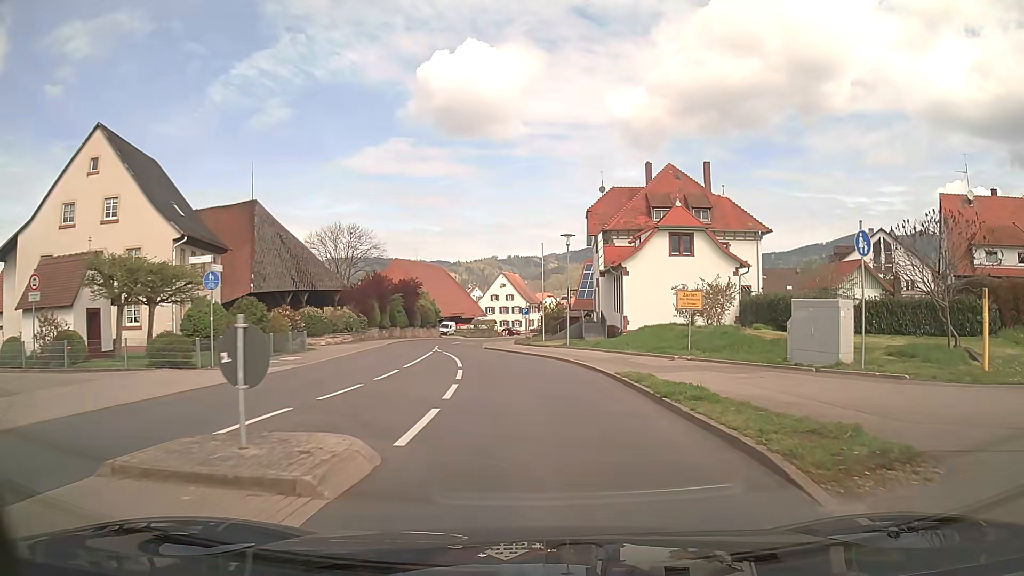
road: tertiary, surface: asphalt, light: Day
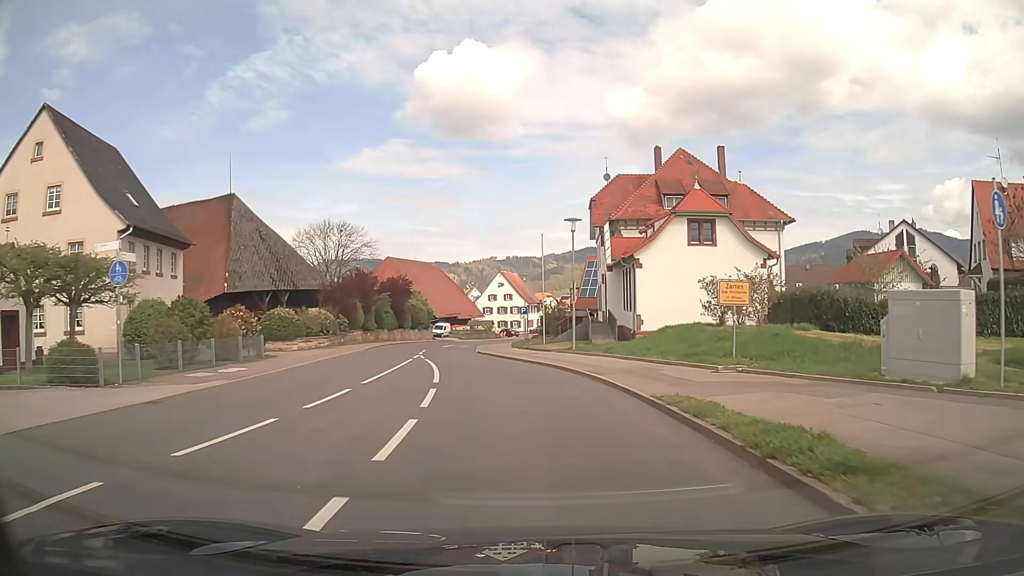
(0.0, +5.2) m; 0°
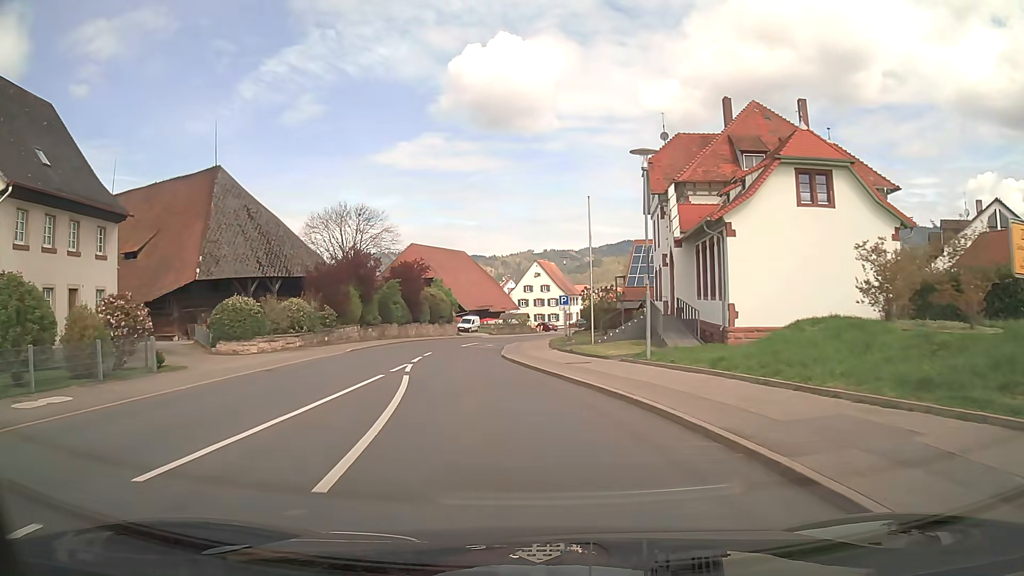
(-0.2, +10.6) m; -3°
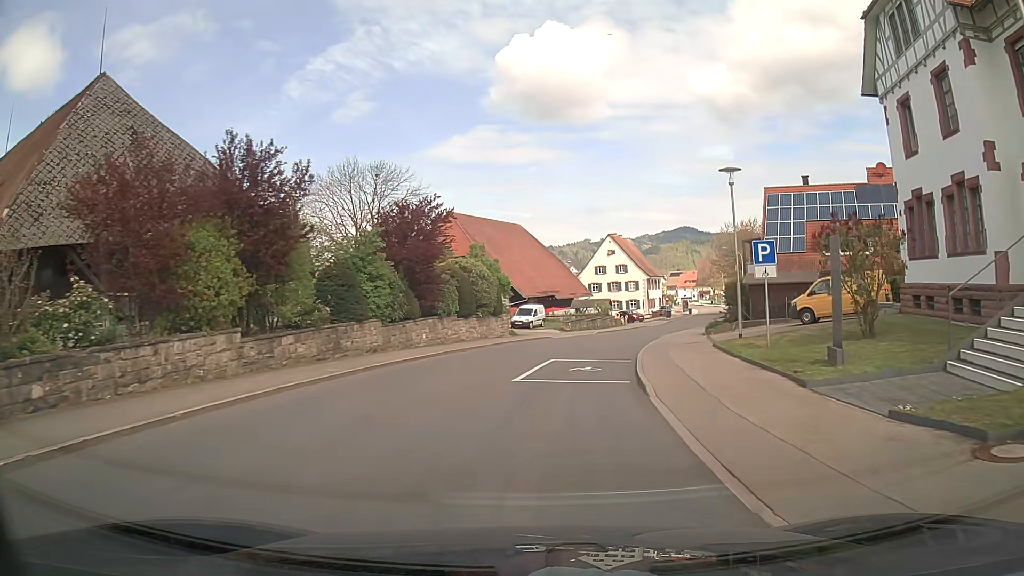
(-2.2, +25.2) m; -5°
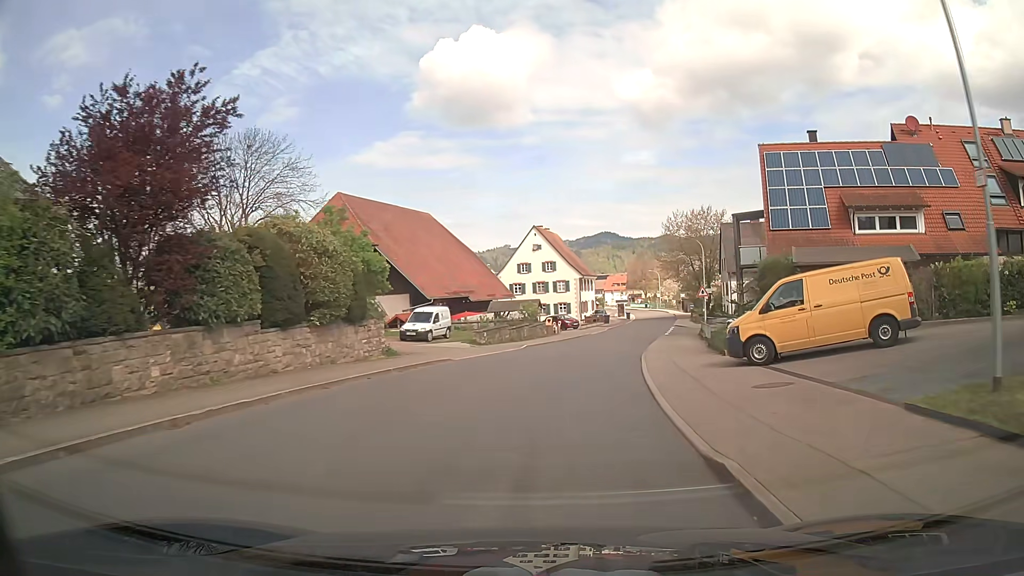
(+0.8, +15.8) m; +6°
